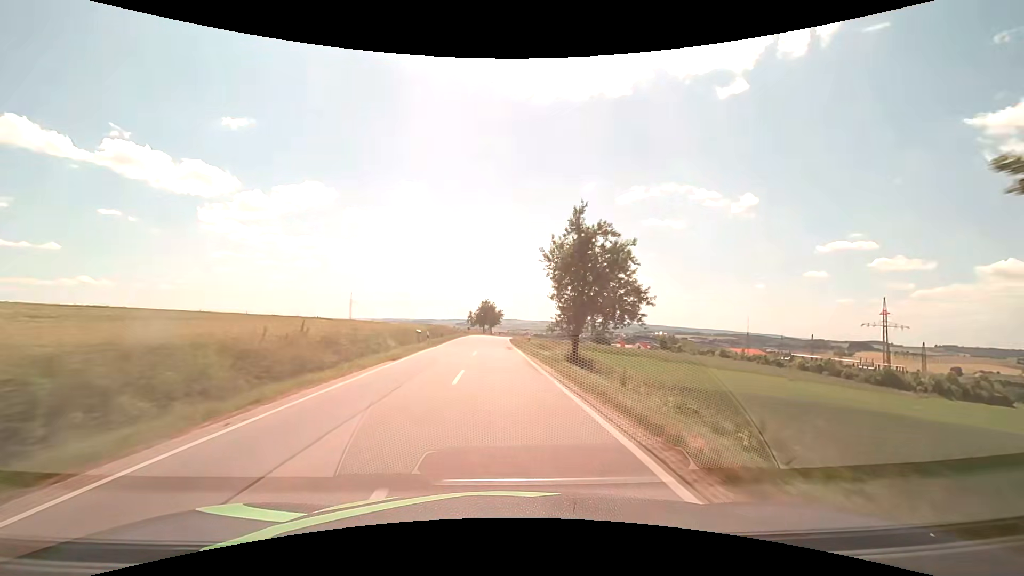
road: secondary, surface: asphalt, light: Day
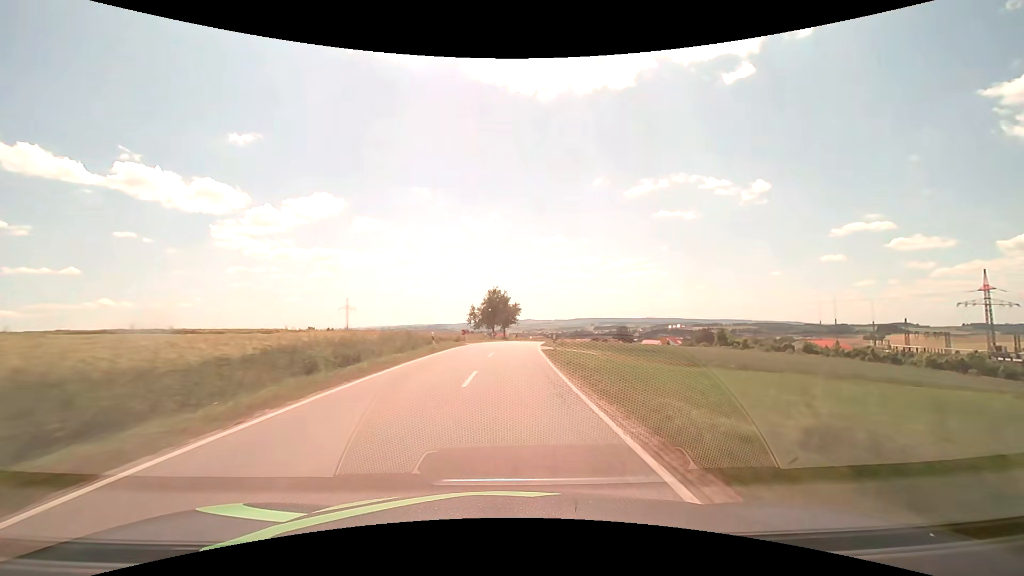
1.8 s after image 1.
(-1.2, +36.0) m; -2°
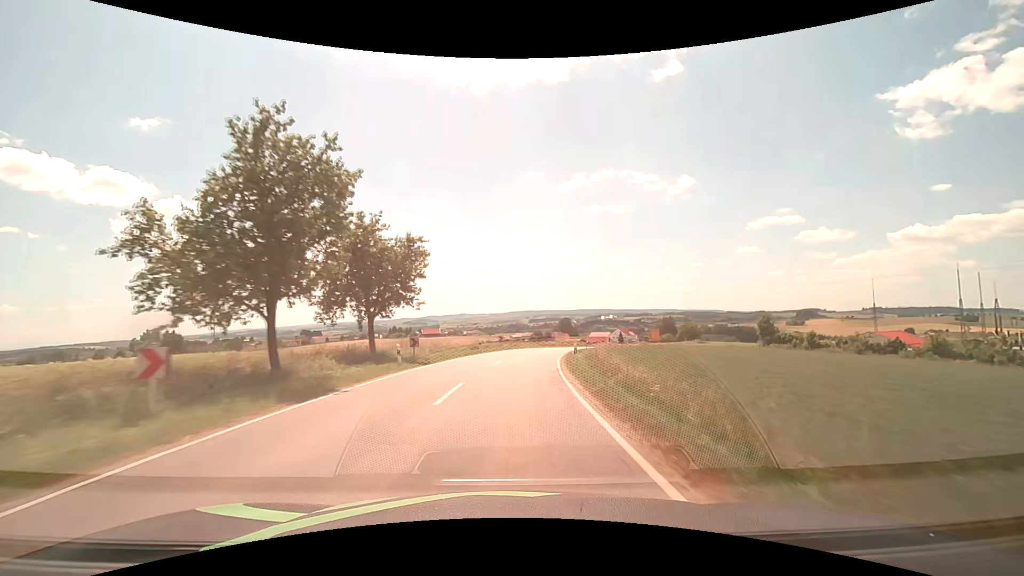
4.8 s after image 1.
(+3.0, +60.4) m; +7°
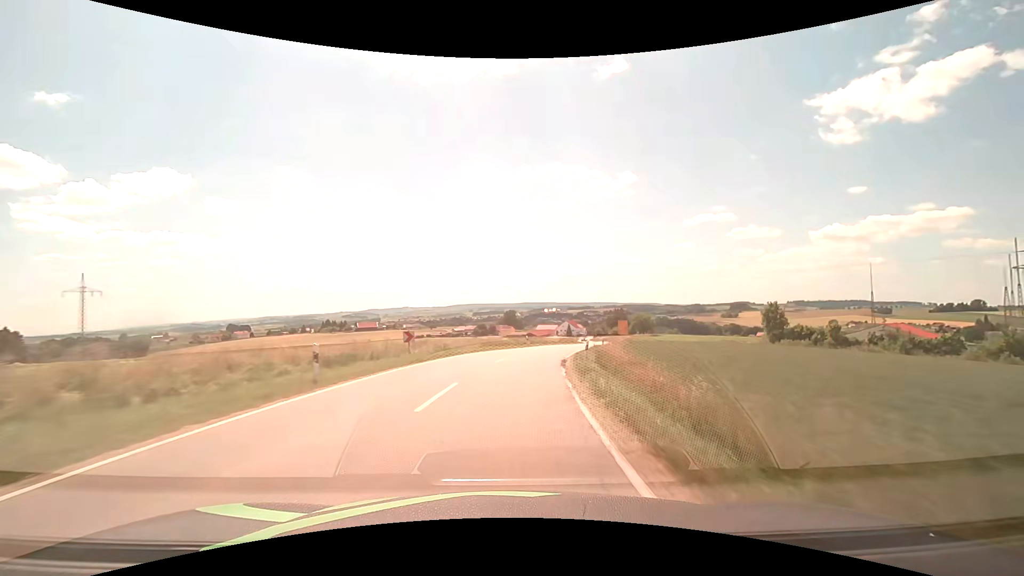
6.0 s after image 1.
(+1.3, +24.4) m; +6°
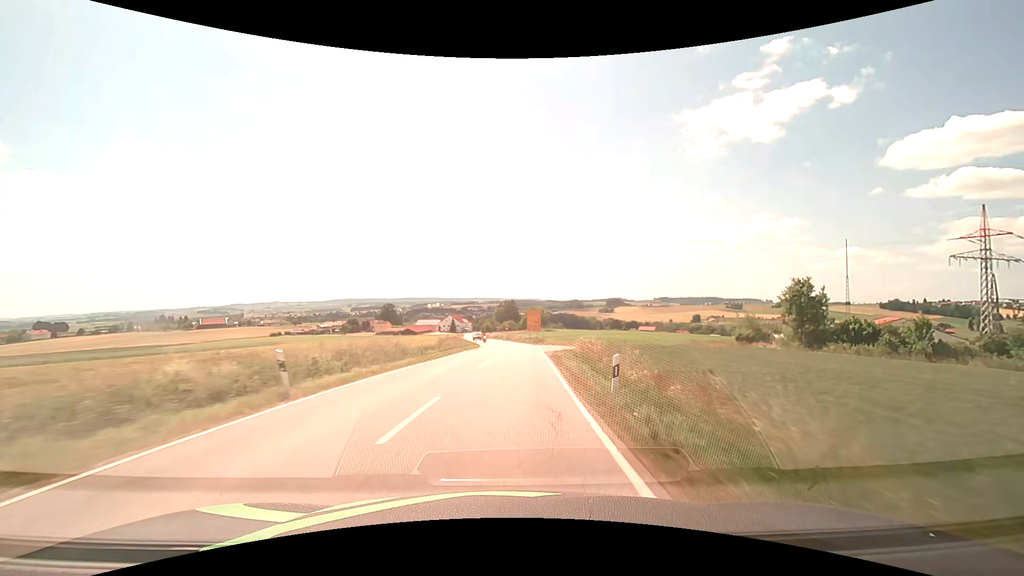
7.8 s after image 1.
(+3.9, +36.6) m; +13°
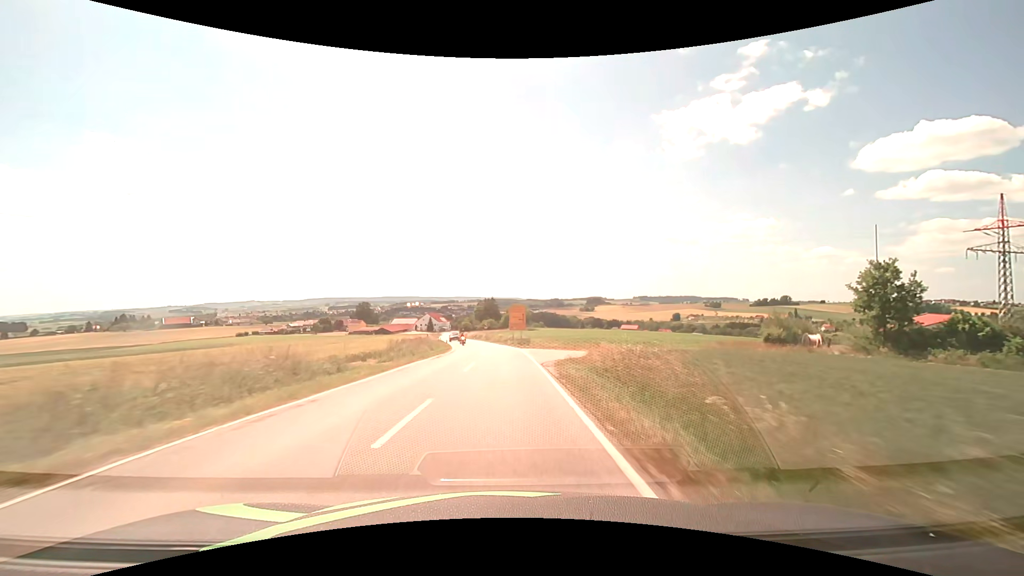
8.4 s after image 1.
(+0.3, +12.3) m; +3°
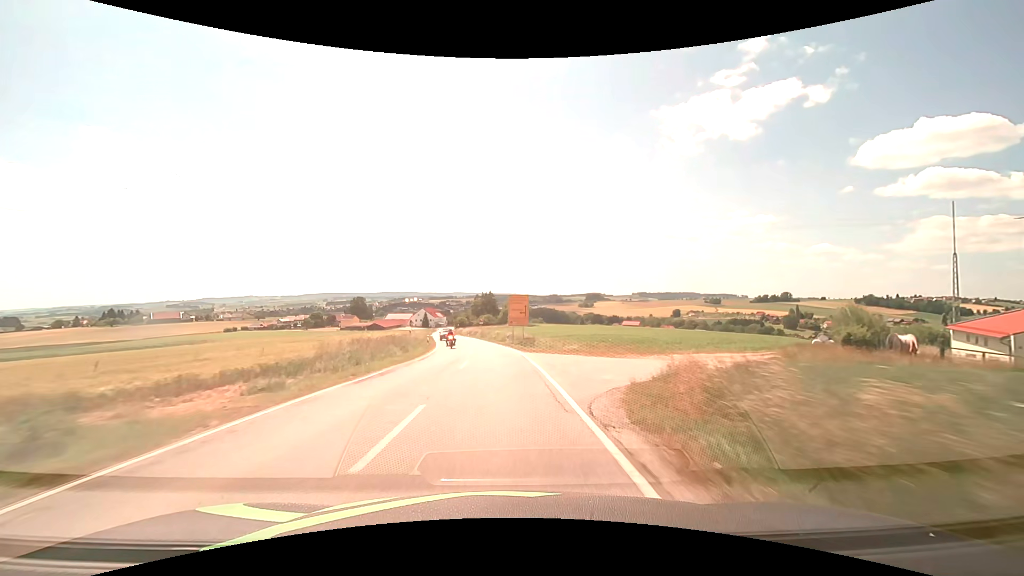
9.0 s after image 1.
(0.0, +12.3) m; 0°
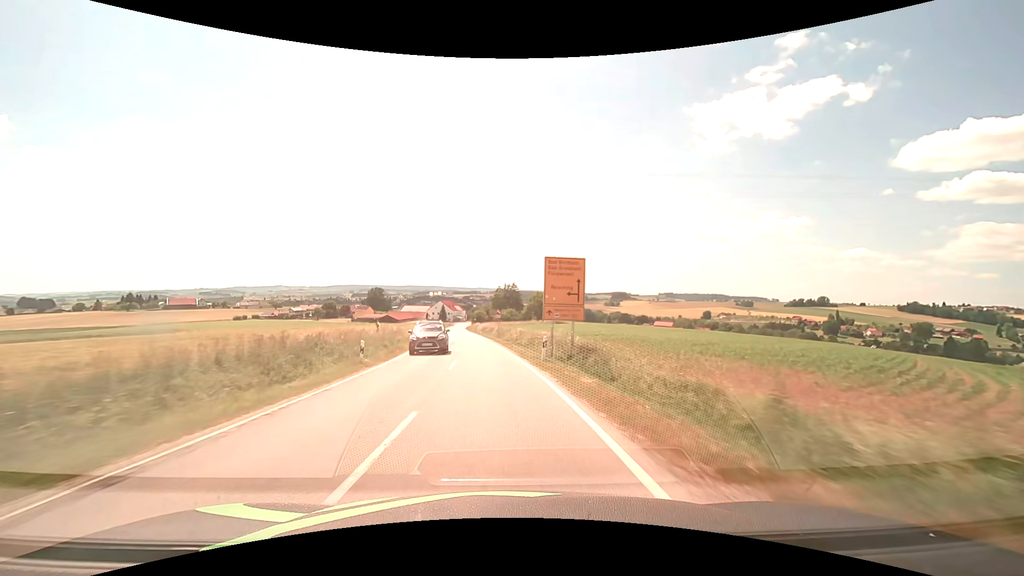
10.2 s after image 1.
(-0.4, +24.6) m; -3°
(0, +10) (-1, +20) (-1, +30) (-2, +40) (-3, +50) (-5, +60) (-6, +70) (-7, +80) (-8, +90) (-9, +100) m
